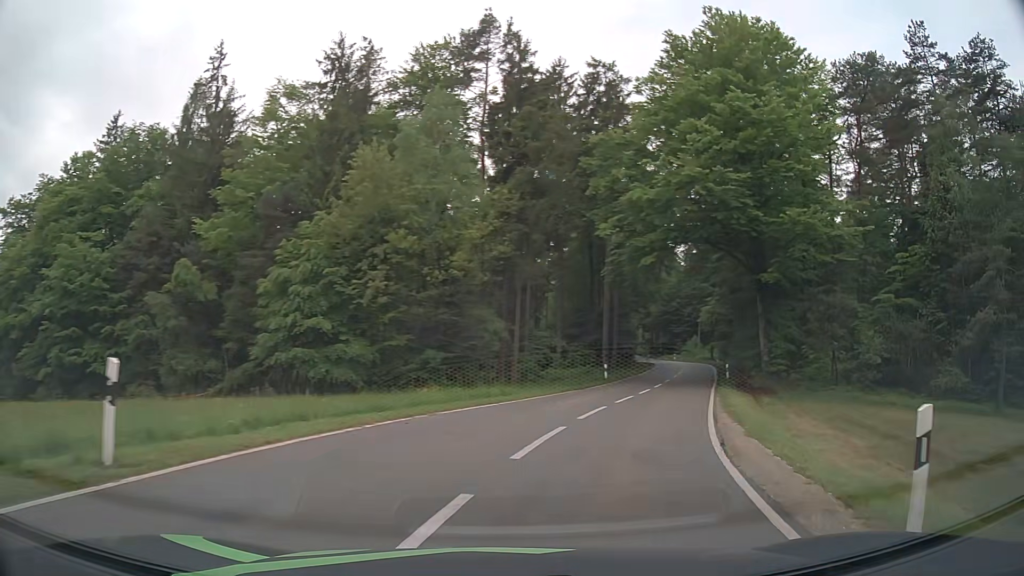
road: tertiary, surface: asphalt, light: Day
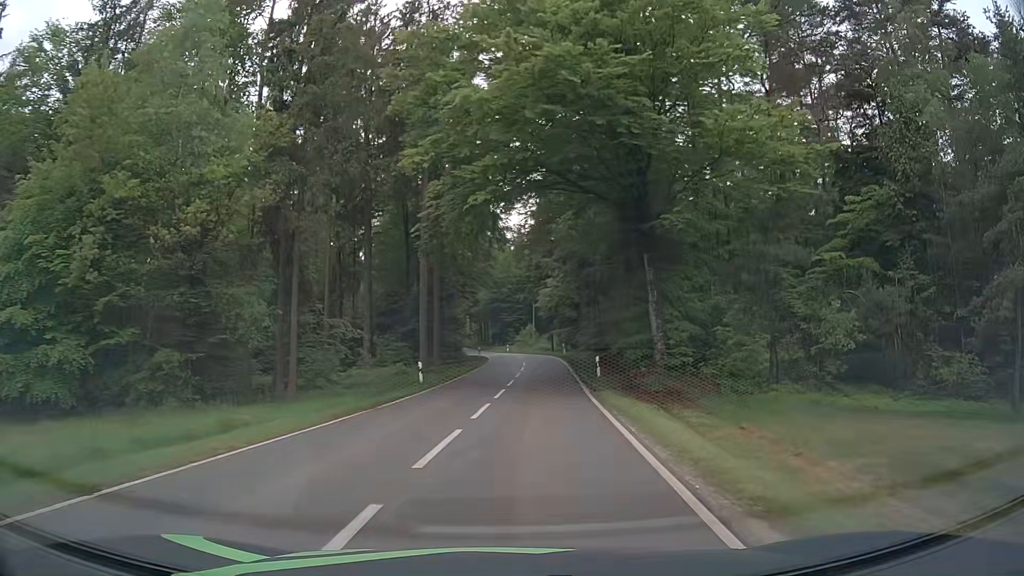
(+2.0, +12.2) m; +15°
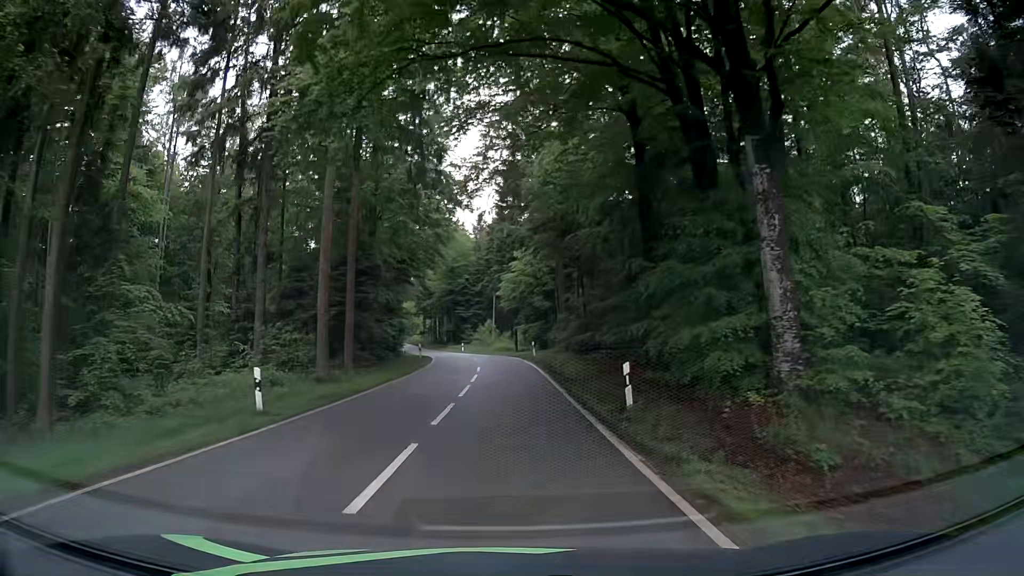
(+0.5, +14.9) m; +3°
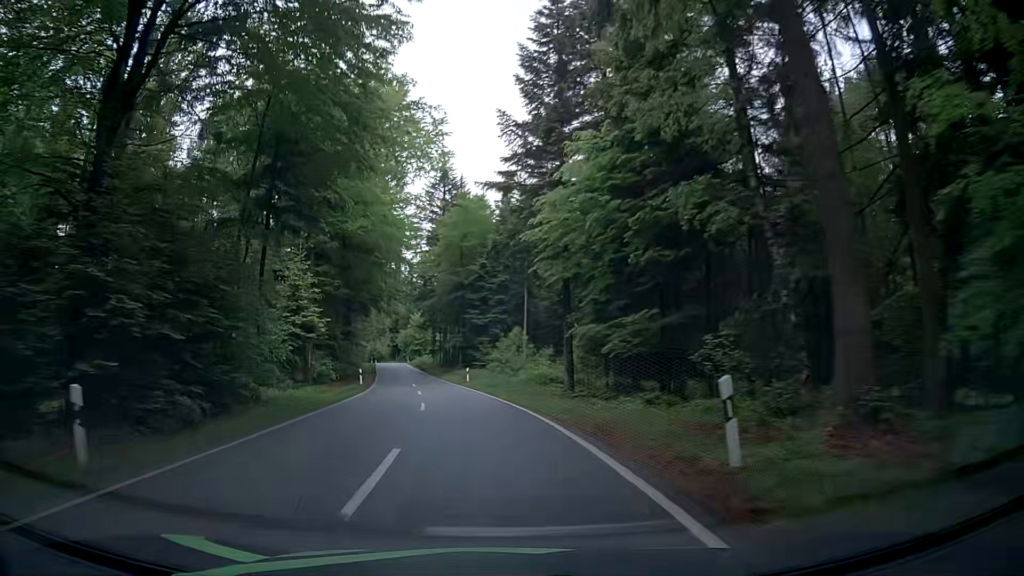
(+0.1, +36.9) m; -2°
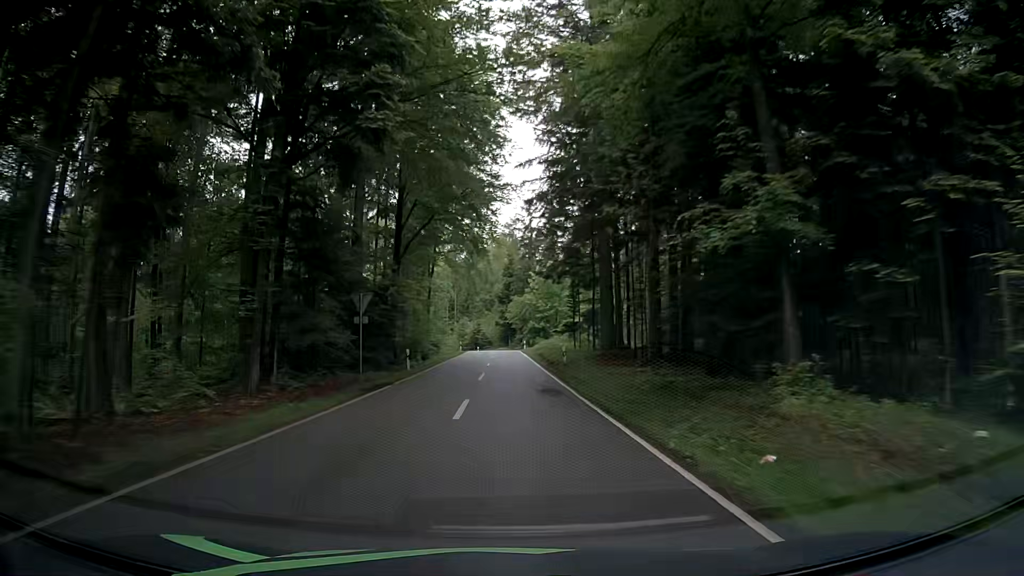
(-6.4, +54.2) m; -11°
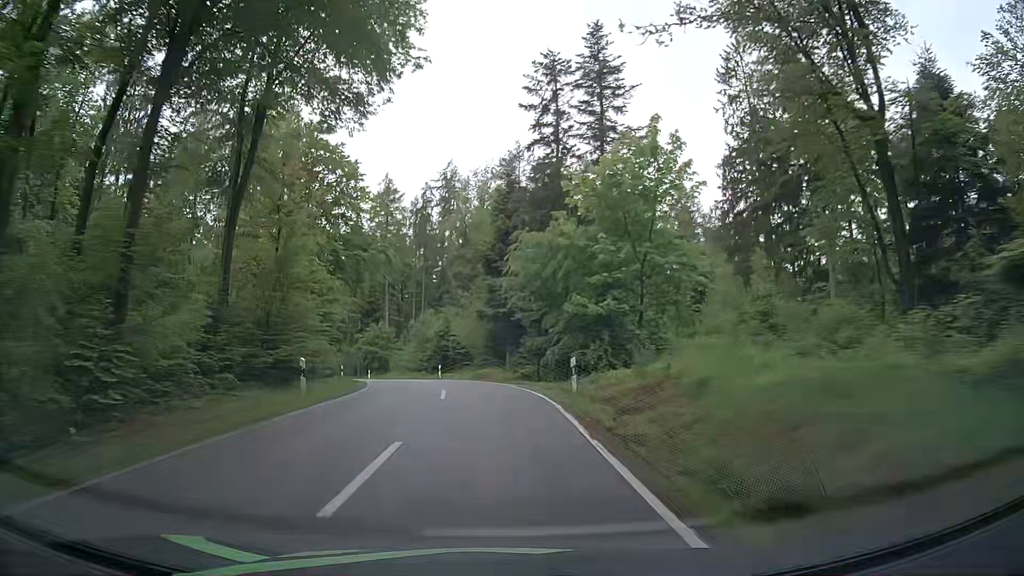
(+0.3, +54.6) m; 0°
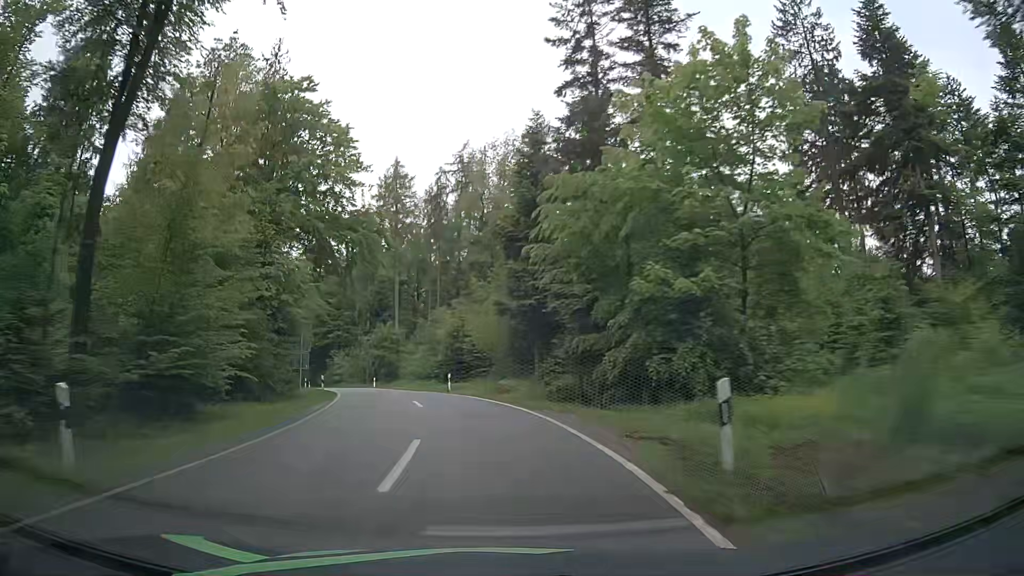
(-0.1, +10.6) m; -2°
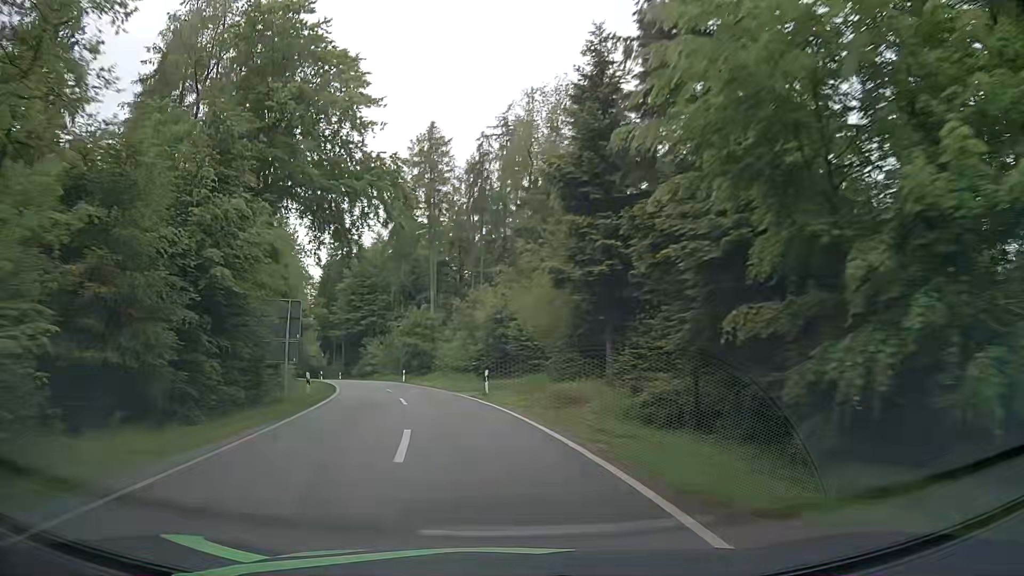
(-0.3, +10.6) m; -3°
(-1, +10) (-2, +20) (-4, +30) (-7, +39) (-10, +49) (-13, +58) (-16, +68) (-20, +77) (-24, +86) (-29, +95) m
